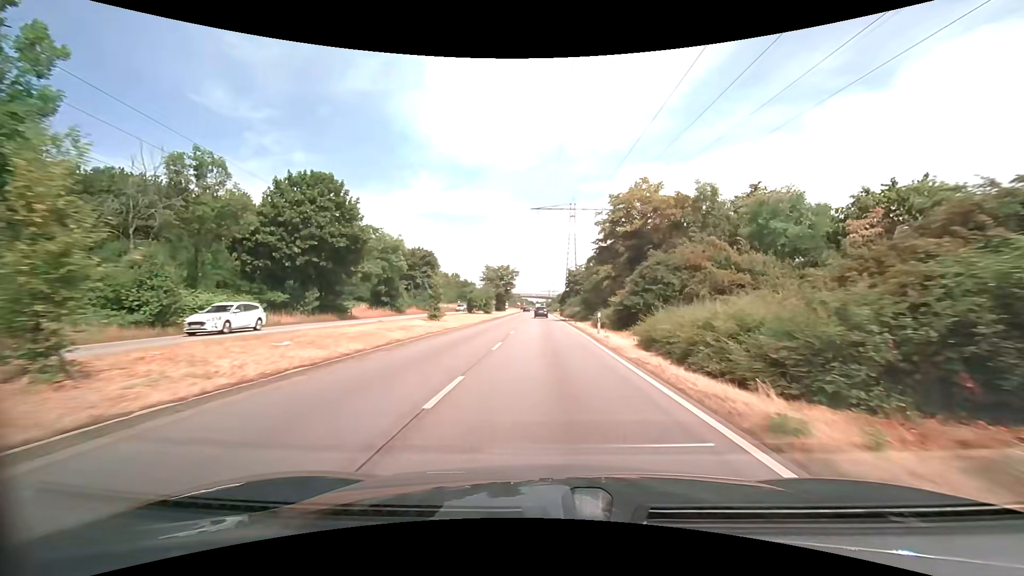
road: primary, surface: asphalt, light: Day
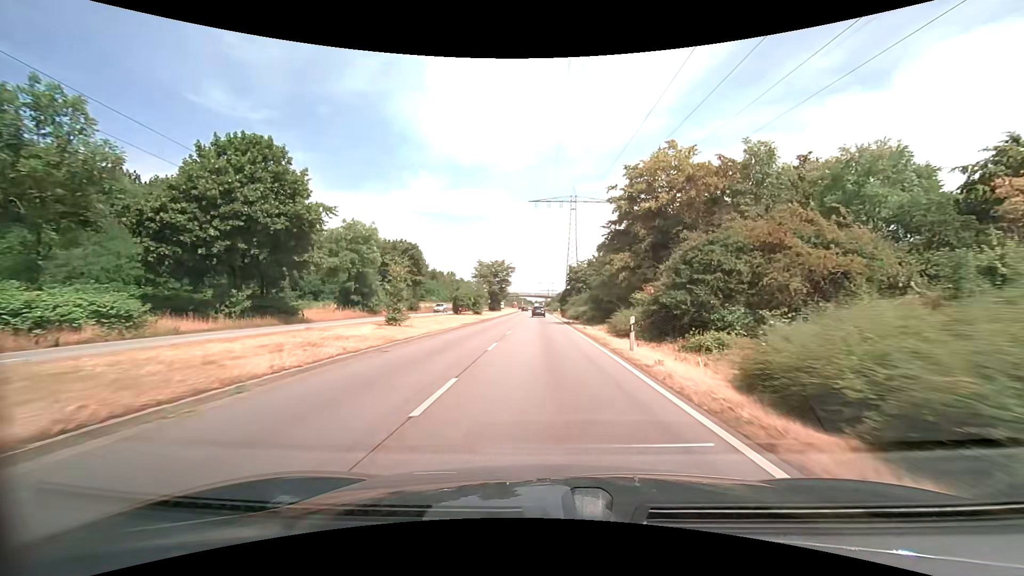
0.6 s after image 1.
(0.0, +9.4) m; 0°
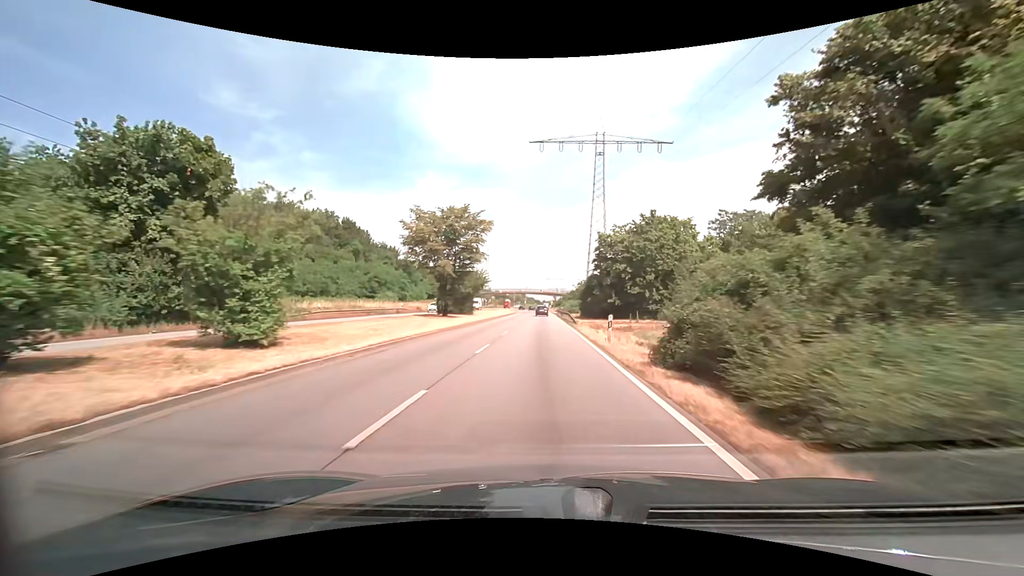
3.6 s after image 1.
(-0.1, +46.7) m; -1°
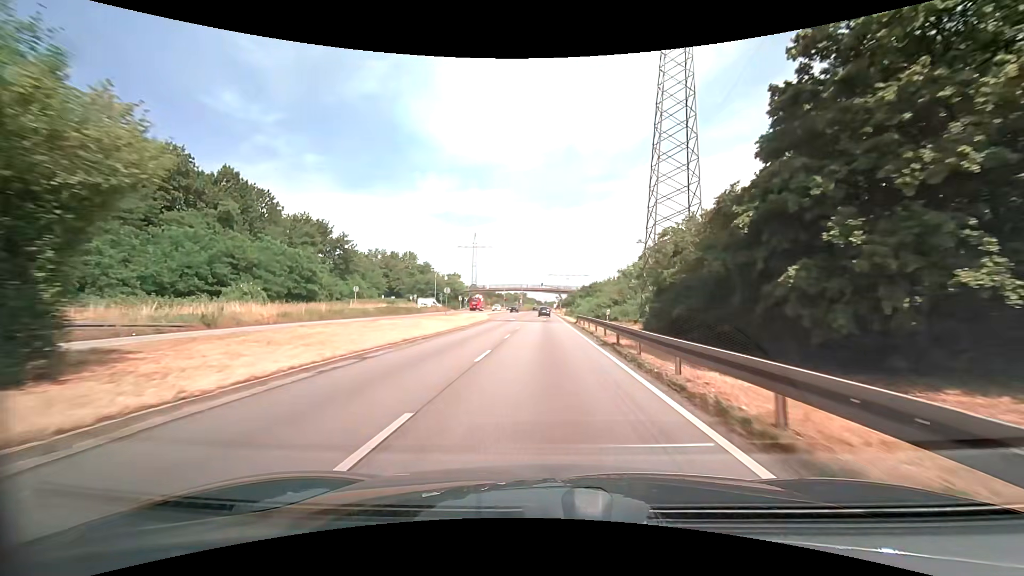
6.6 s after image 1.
(-0.2, +46.9) m; 0°
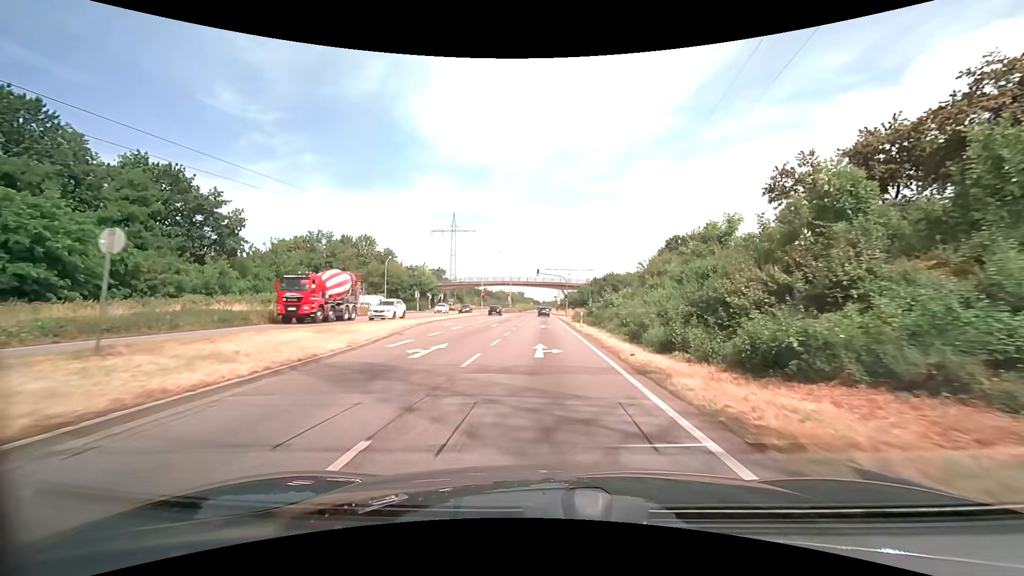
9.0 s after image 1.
(+0.2, +37.6) m; +1°
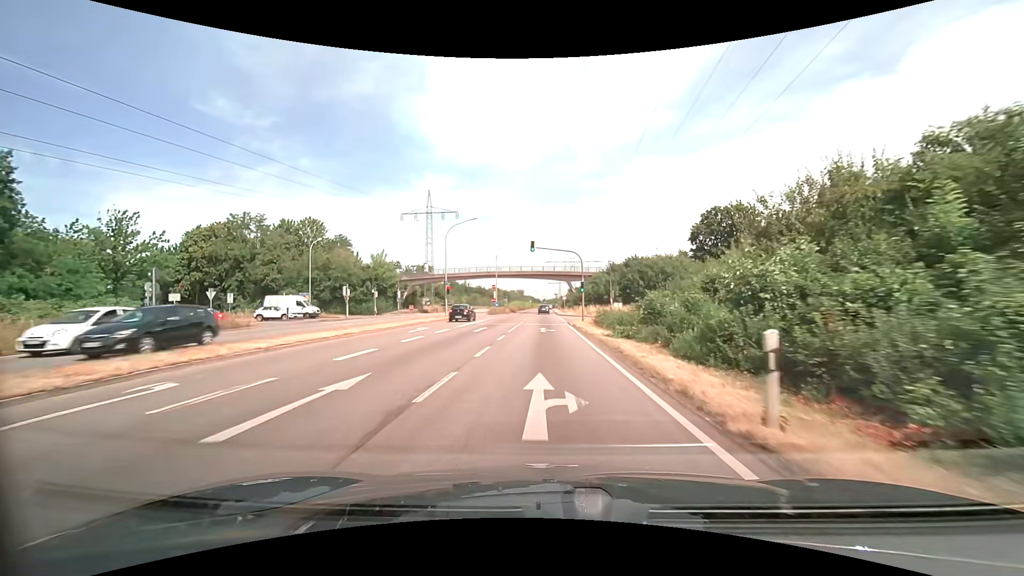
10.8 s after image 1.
(0.0, +28.0) m; 0°
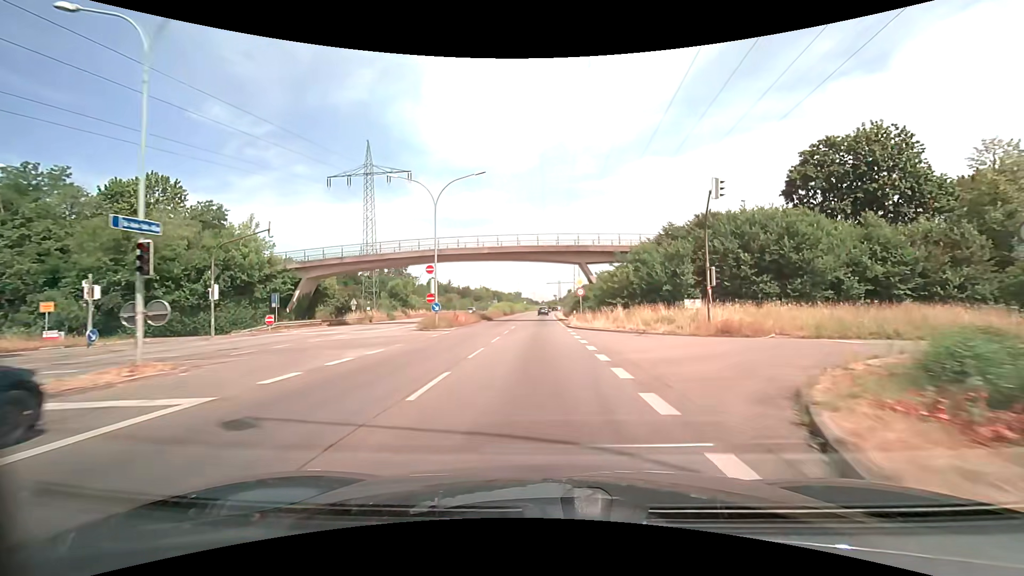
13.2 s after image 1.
(+0.1, +36.8) m; 0°
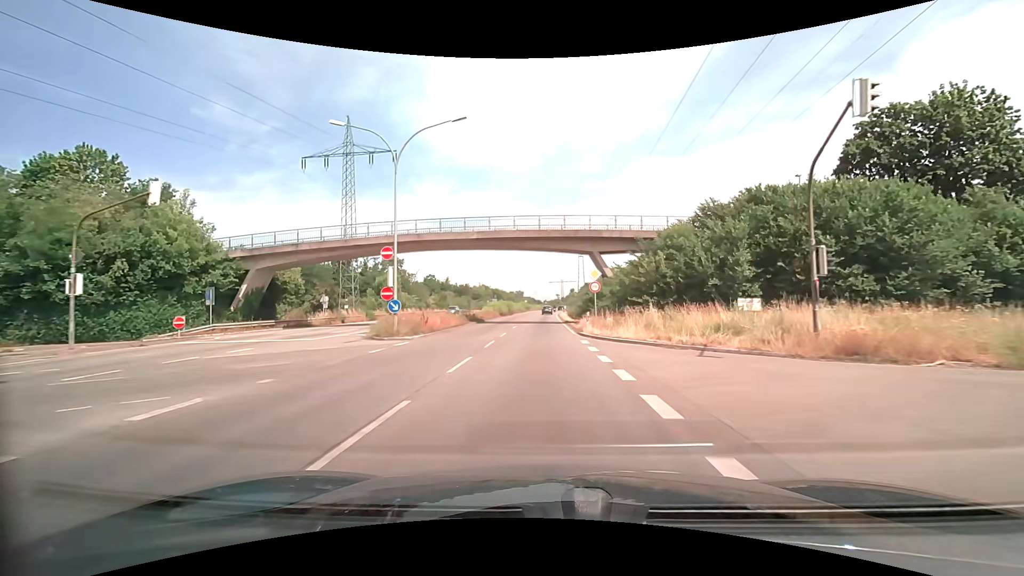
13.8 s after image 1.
(0.0, +9.1) m; 0°
